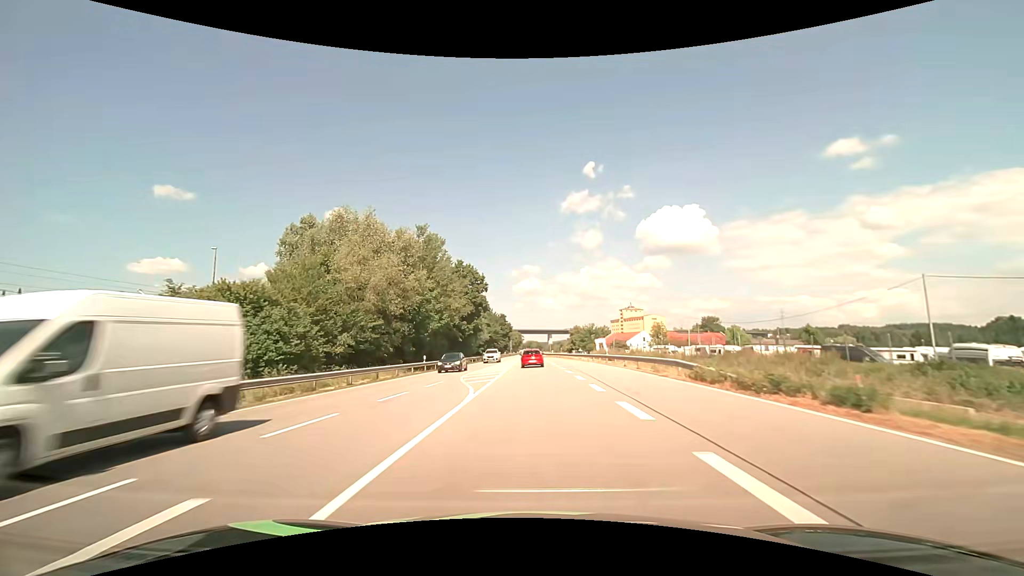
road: primary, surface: asphalt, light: Day
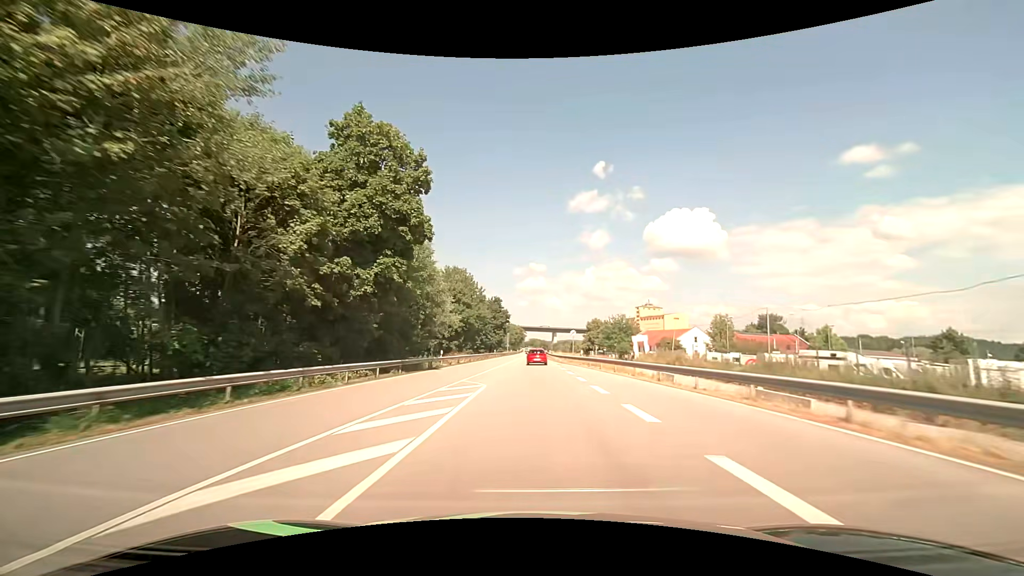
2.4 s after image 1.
(-0.2, +48.5) m; 0°
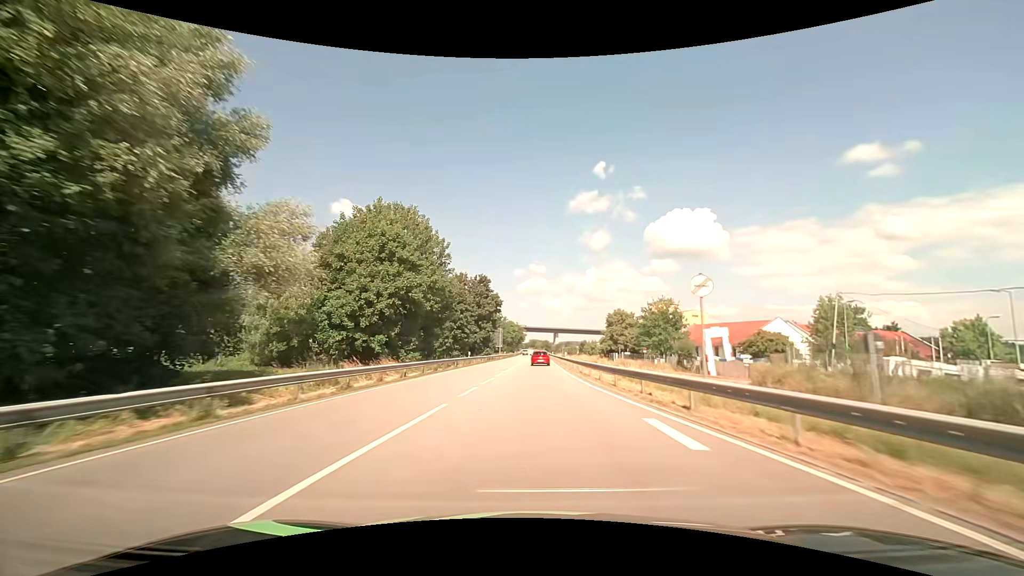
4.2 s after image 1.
(-0.2, +38.7) m; 0°
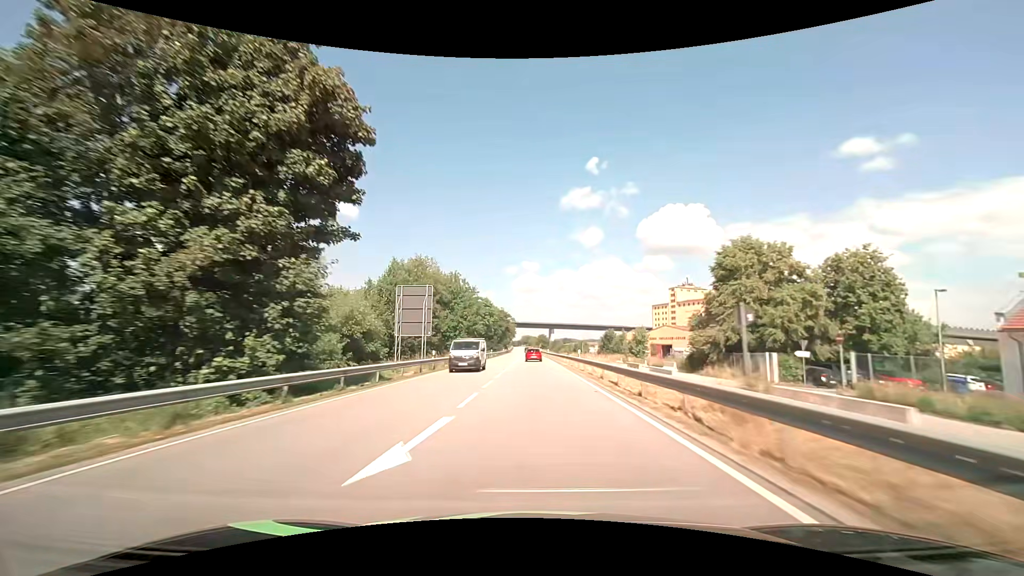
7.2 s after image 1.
(+0.8, +70.1) m; +1°
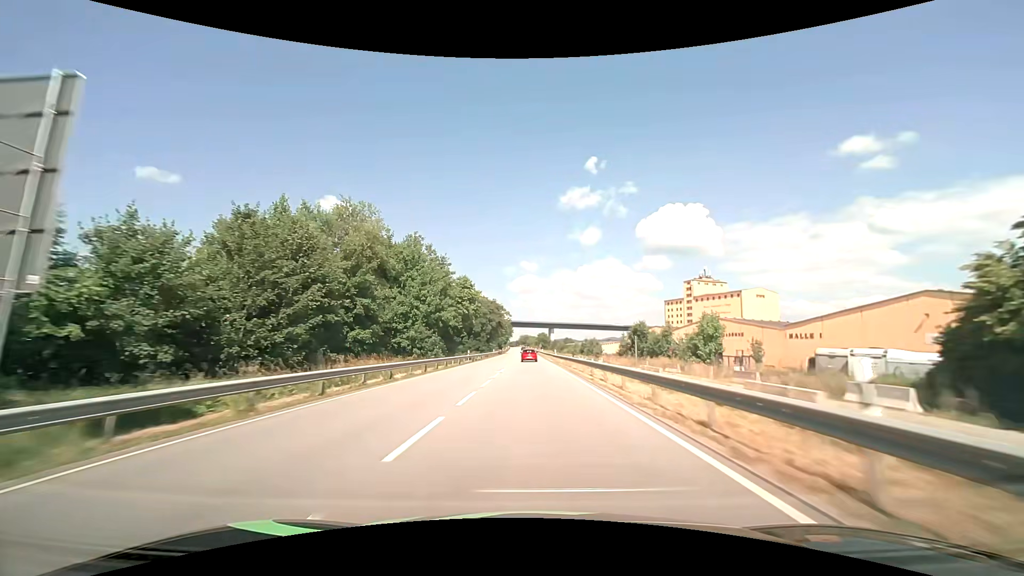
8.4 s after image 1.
(+0.1, +29.8) m; 0°
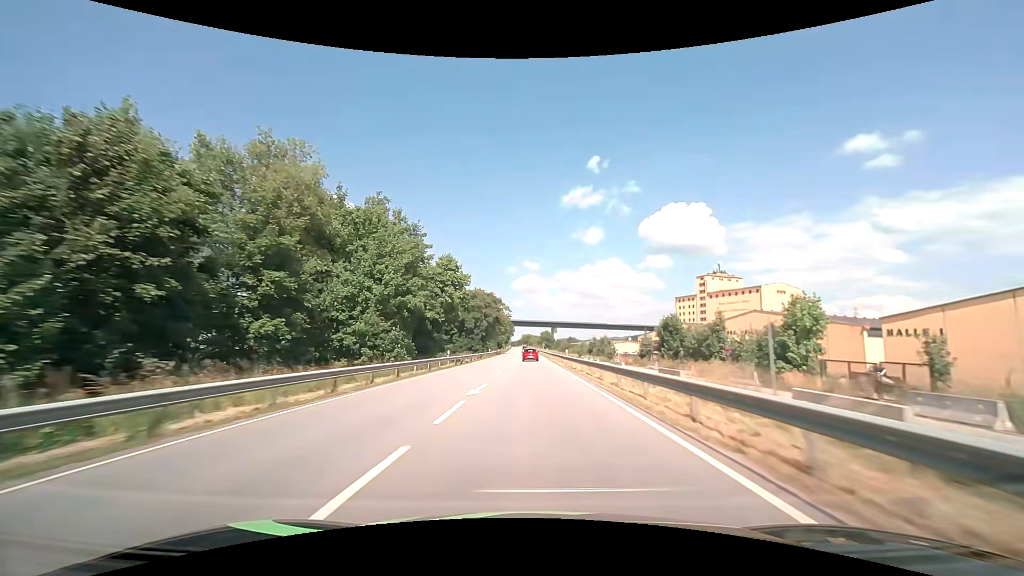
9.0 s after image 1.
(-0.1, +15.2) m; 0°
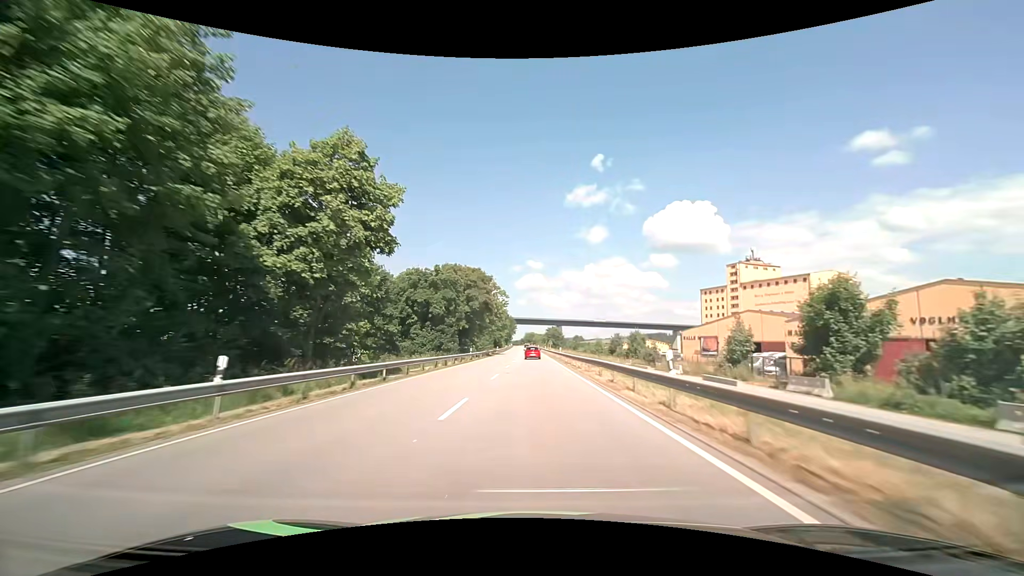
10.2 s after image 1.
(-0.1, +30.6) m; 0°
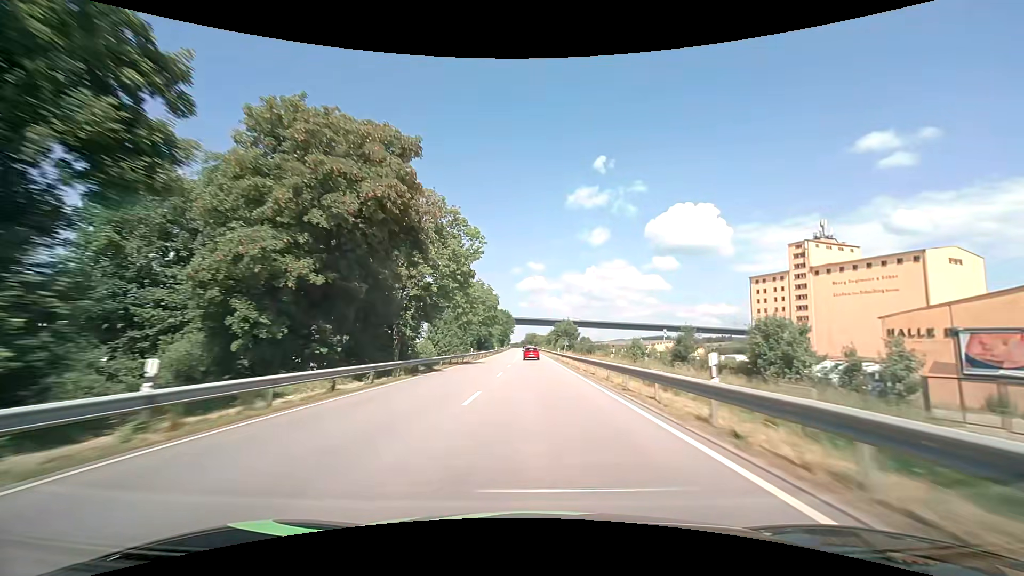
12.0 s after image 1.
(-0.2, +46.5) m; 0°
(0, +10) (0, +20) (0, +30) (0, +40) (0, +50) (0, +60) (0, +70) (0, +80) (-1, +90) (-1, +100) m
